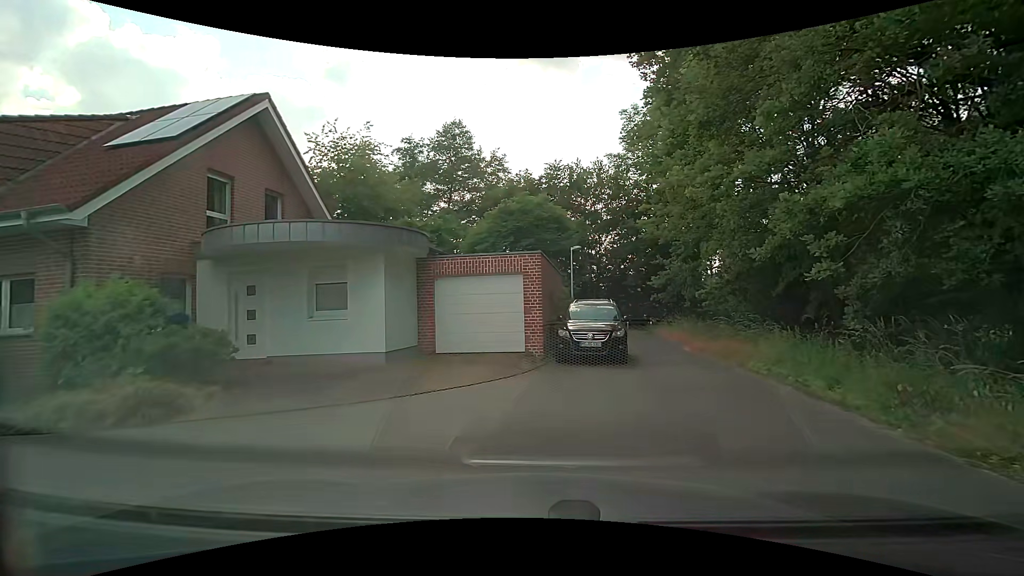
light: Day
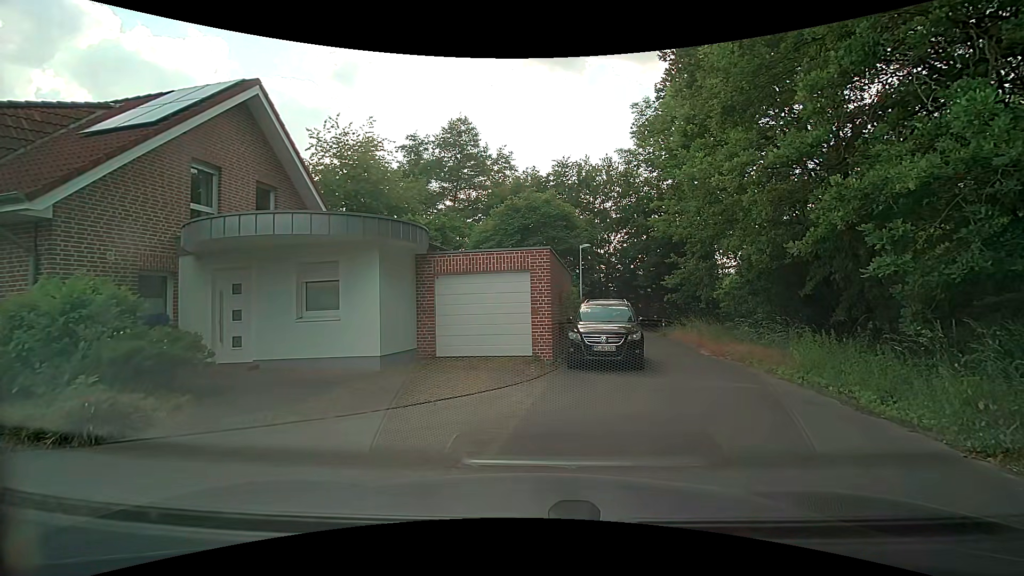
(0.0, +0.9) m; +1°
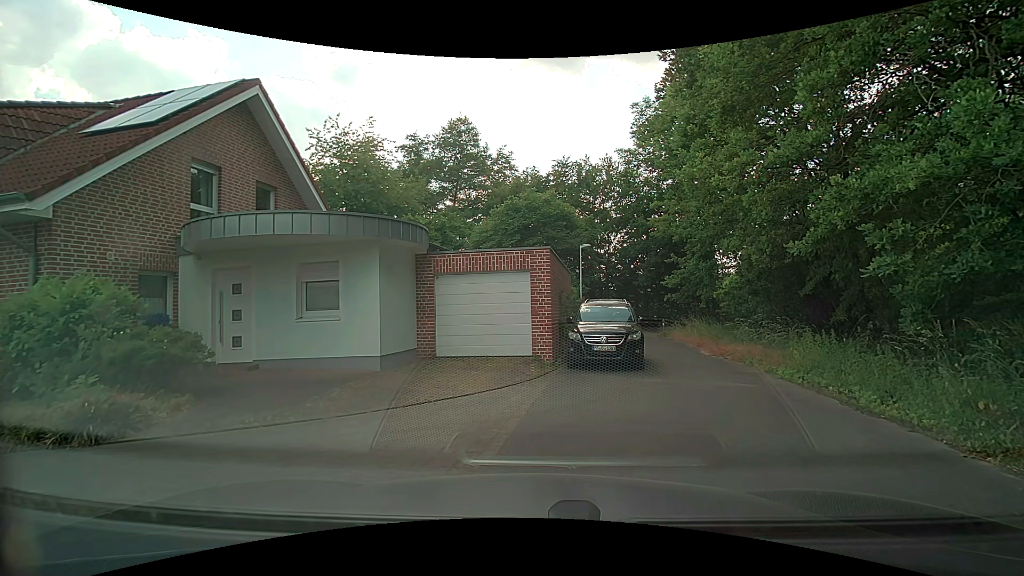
(0.0, 0.0) m; 0°
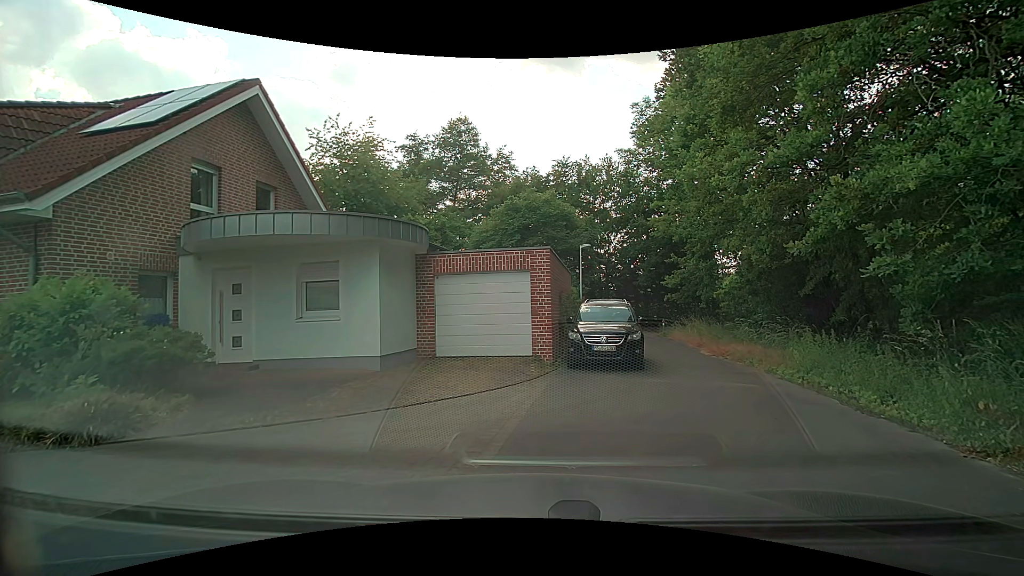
(0.0, 0.0) m; 0°
